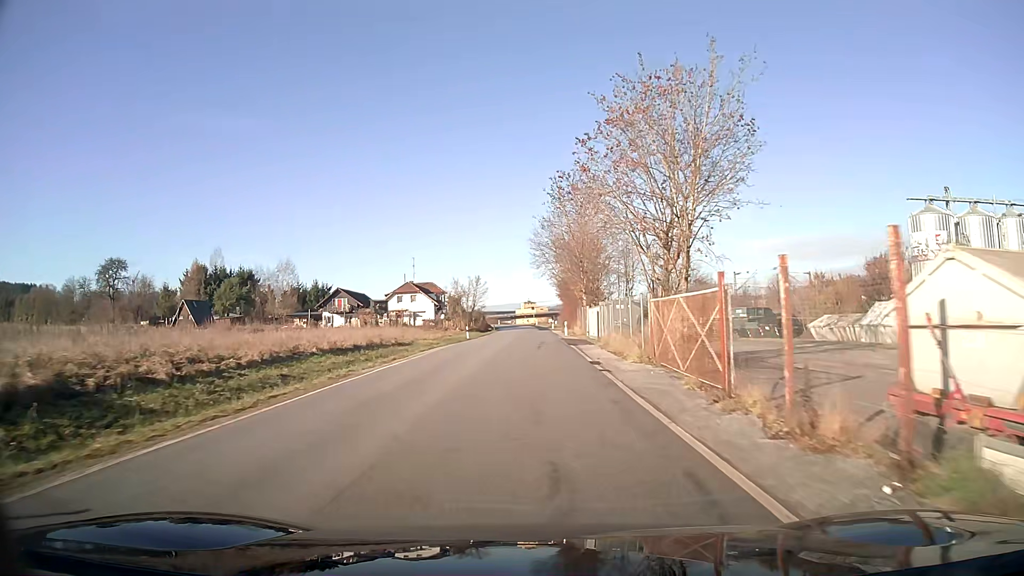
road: unclassified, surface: asphalt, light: Day
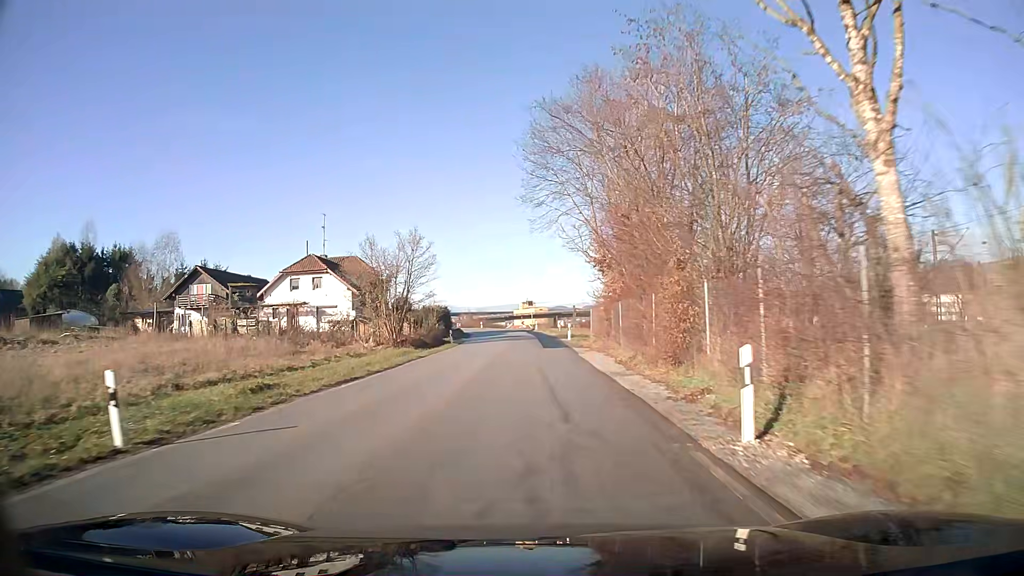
(+0.1, +45.5) m; 0°
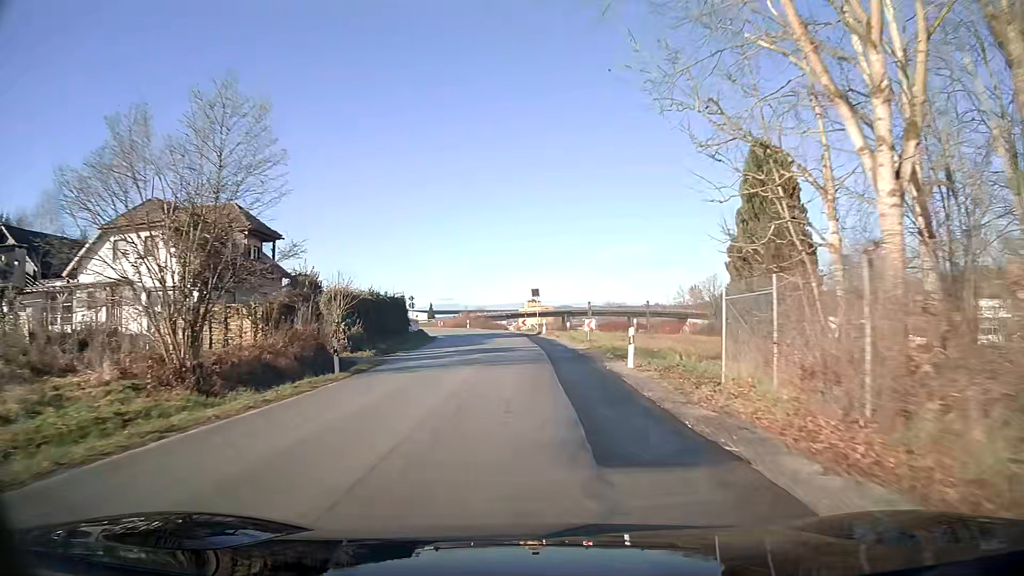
(-0.1, +27.4) m; -1°
